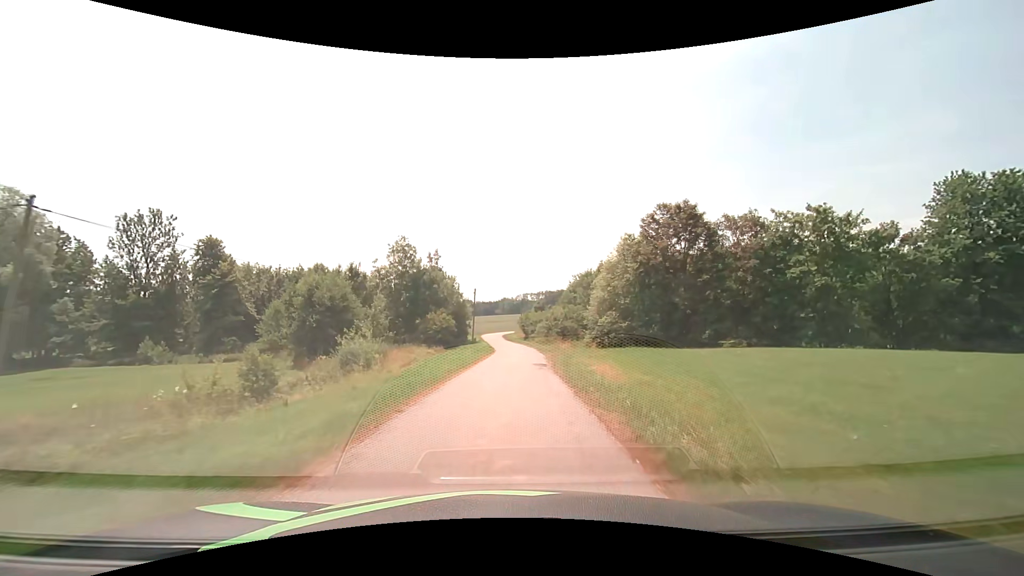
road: unclassified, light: Day
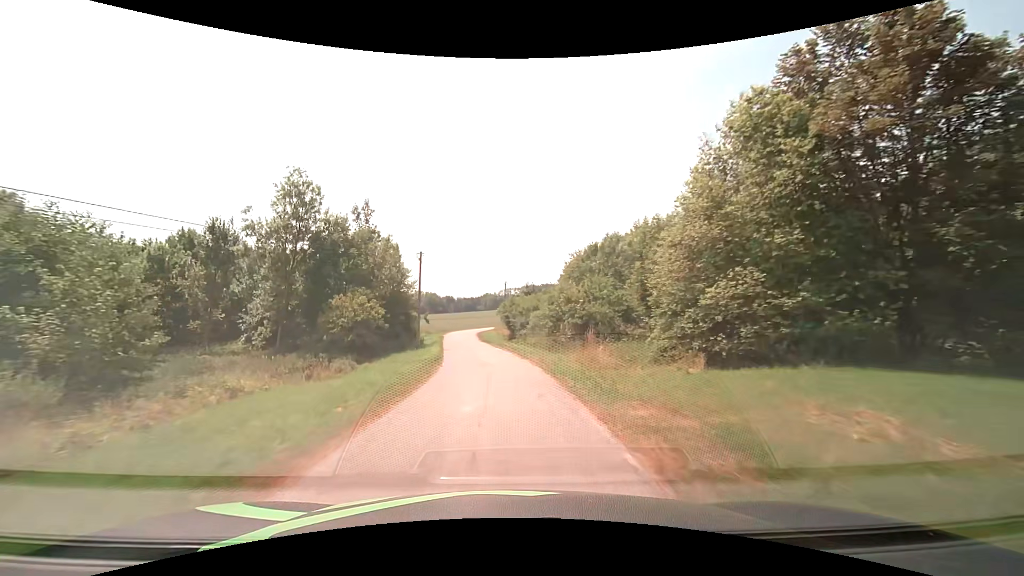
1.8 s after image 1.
(+0.9, +25.3) m; +2°
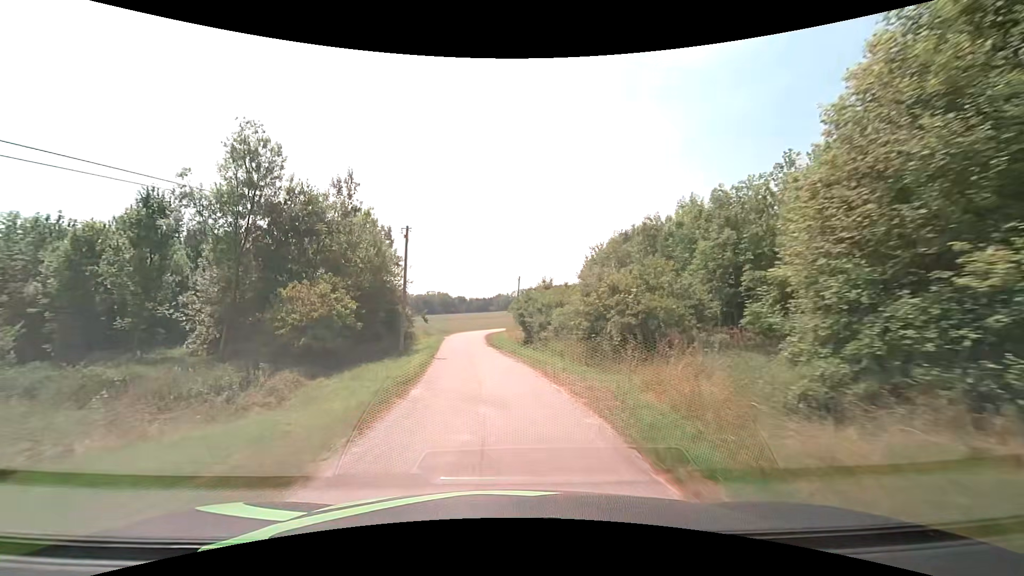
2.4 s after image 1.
(-0.1, +8.6) m; -1°
(0, +10) (-1, +20) (-2, +30) (-3, +40) (-3, +50) (-2, +60) (+1, +69) (+5, +78) (+11, +86) (+18, +94) m
